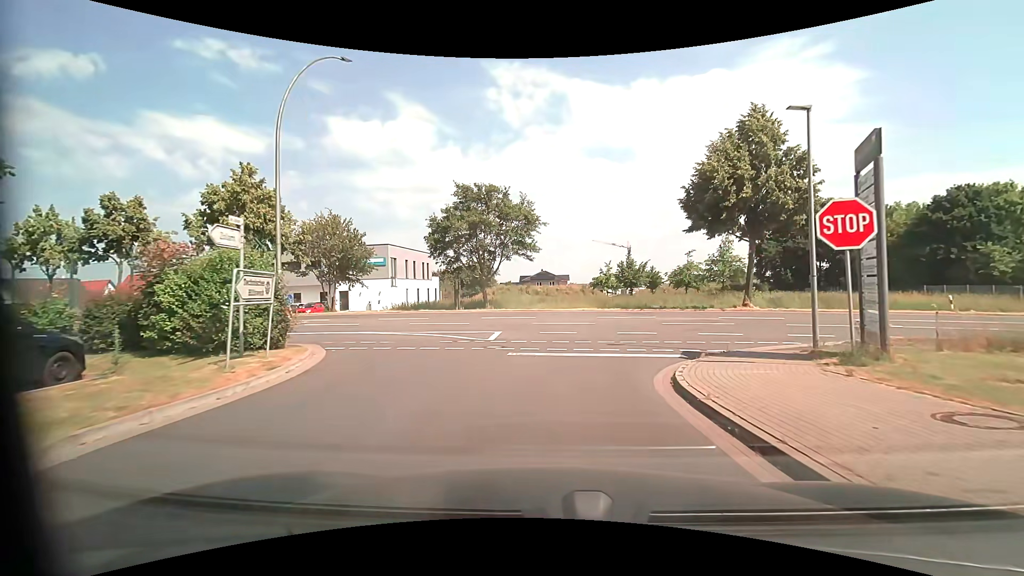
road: residential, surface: asphalt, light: Day
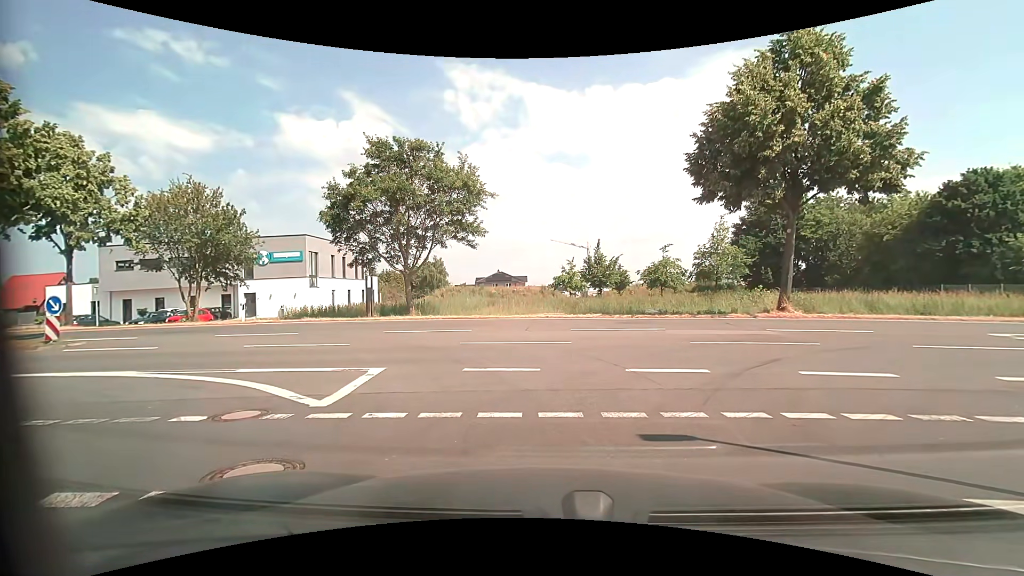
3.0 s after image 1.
(+0.3, +9.7) m; +5°
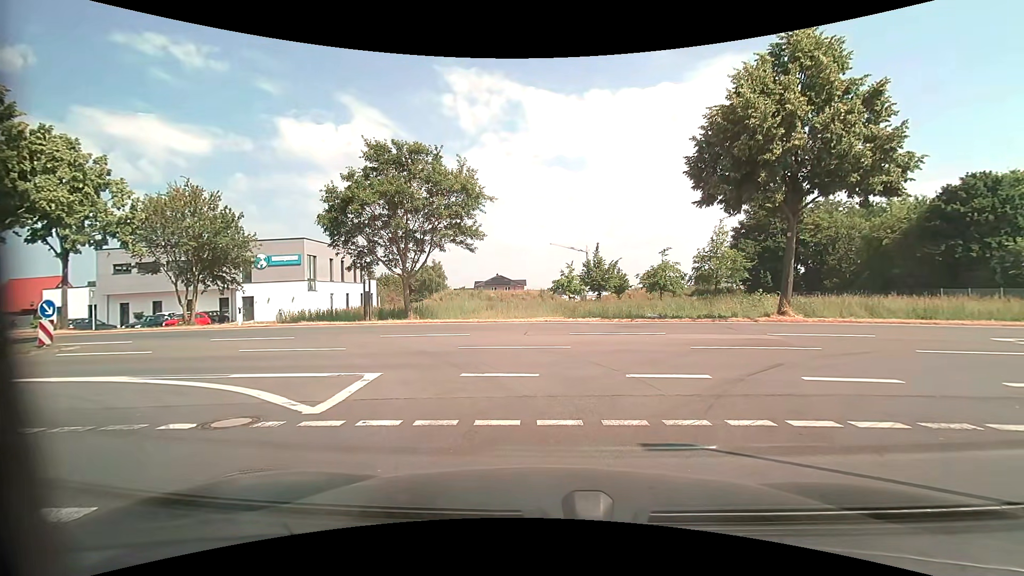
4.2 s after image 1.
(0.0, +0.2) m; 0°
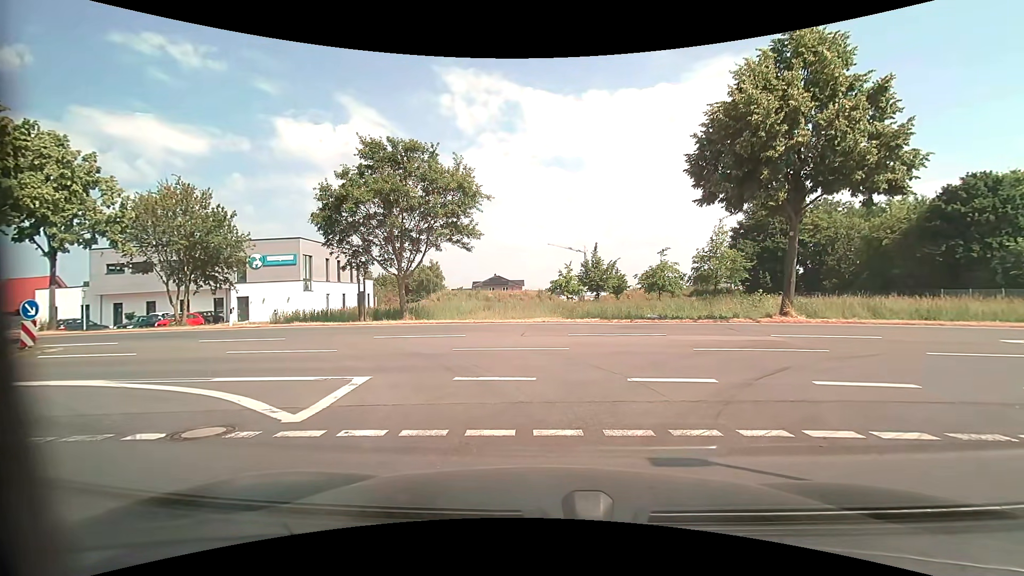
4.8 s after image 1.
(0.0, +0.5) m; 0°
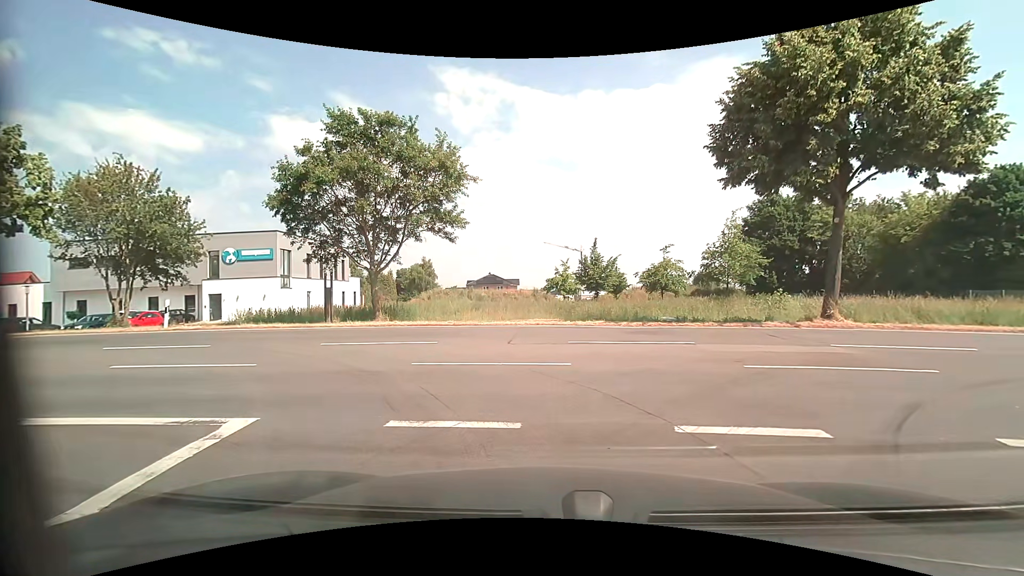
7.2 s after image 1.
(0.0, +3.5) m; +2°
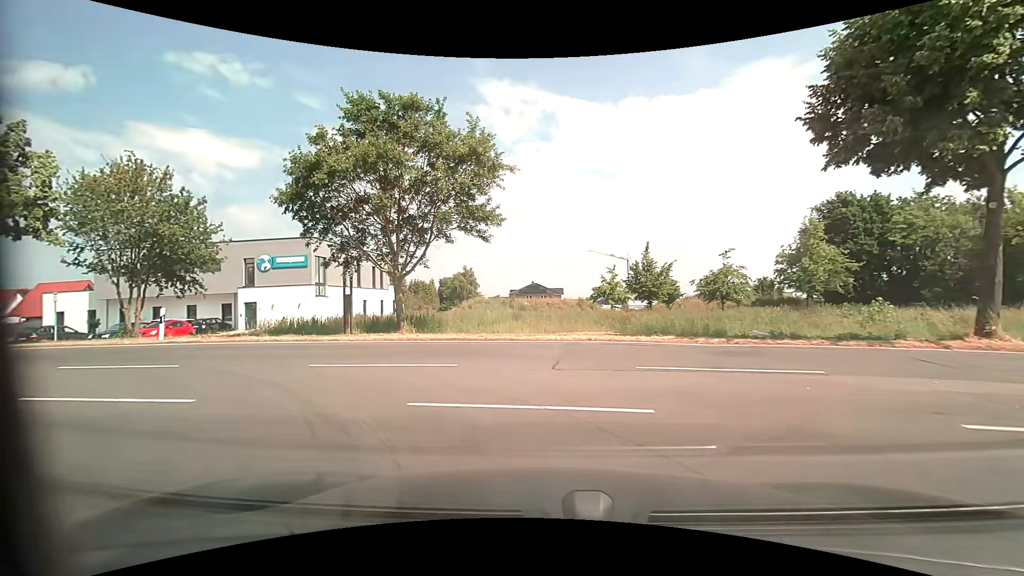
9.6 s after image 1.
(-0.1, +3.5) m; -6°
